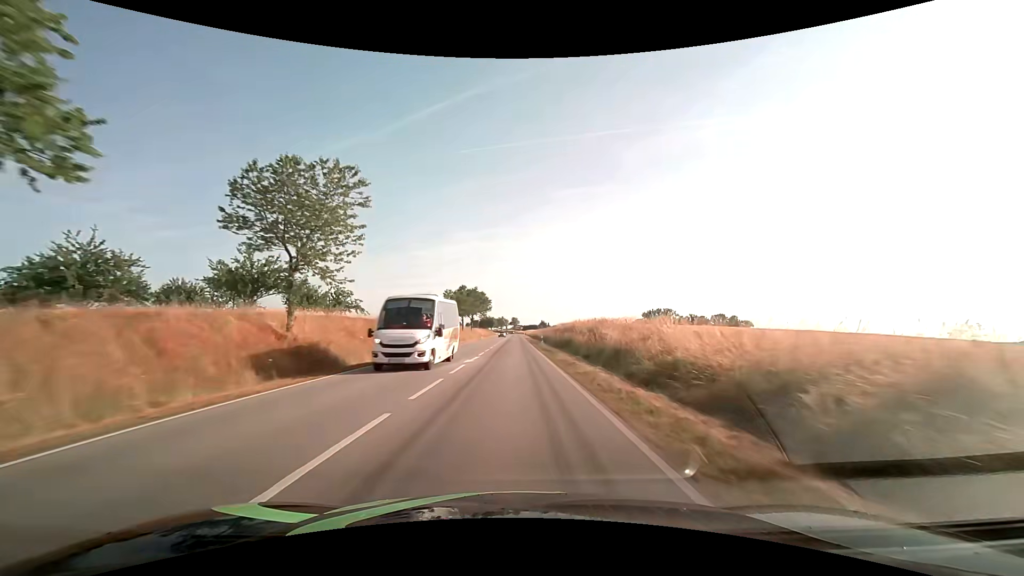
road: secondary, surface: asphalt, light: Day
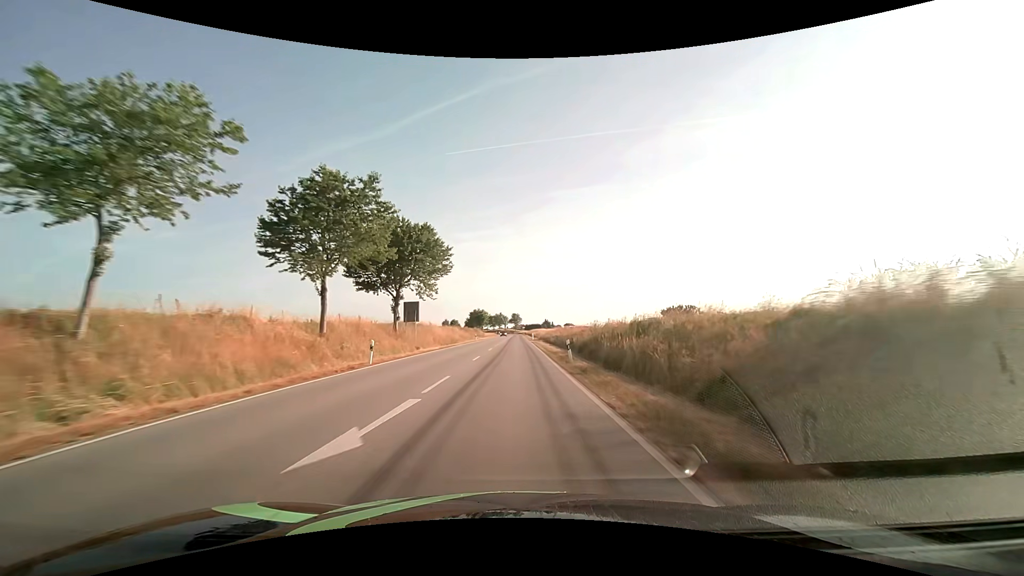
(-0.4, +72.0) m; 0°
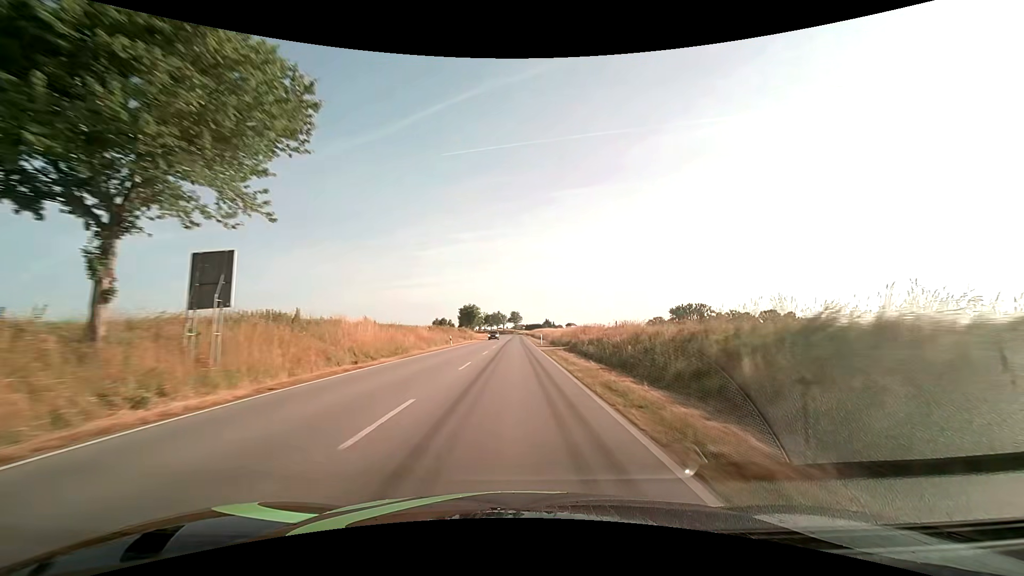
(0.0, +29.5) m; 0°
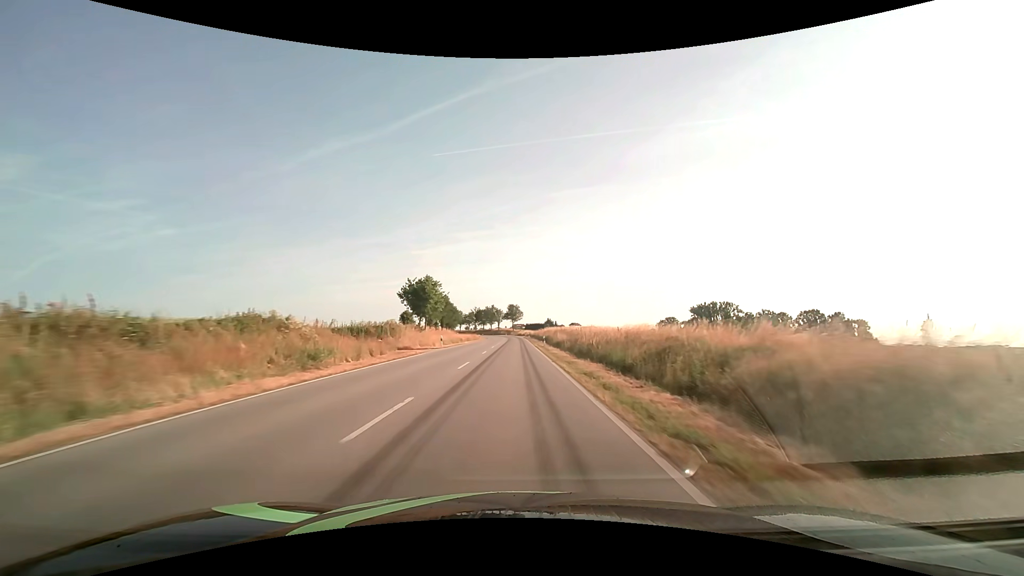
(0.0, +60.0) m; 0°
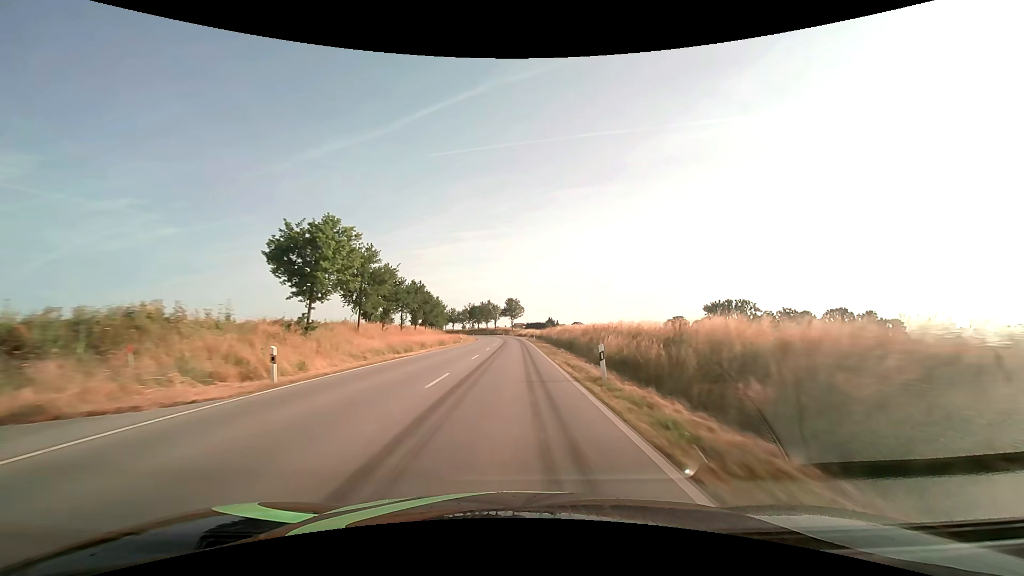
(0.0, +30.5) m; 0°
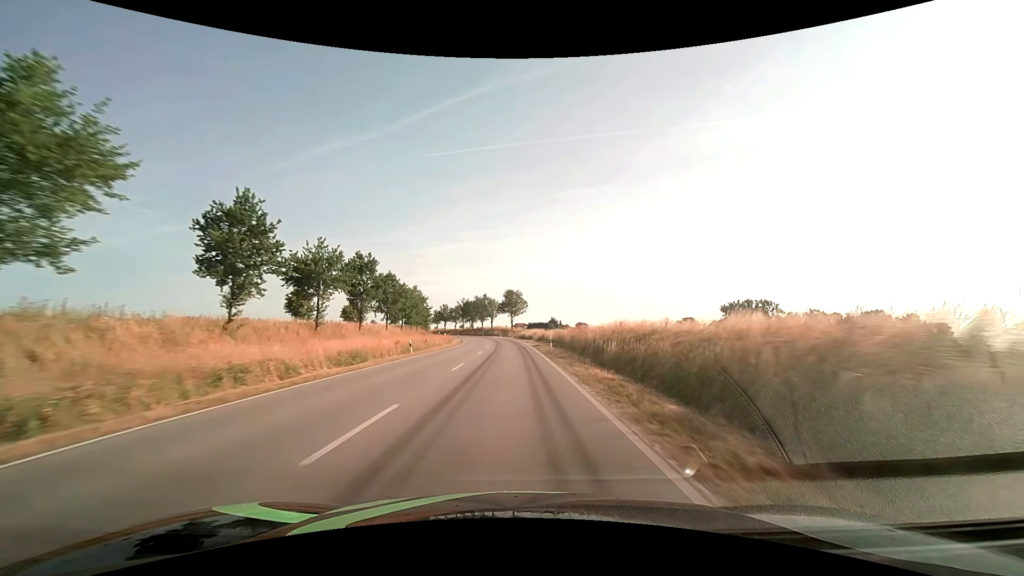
(0.0, +30.7) m; 0°
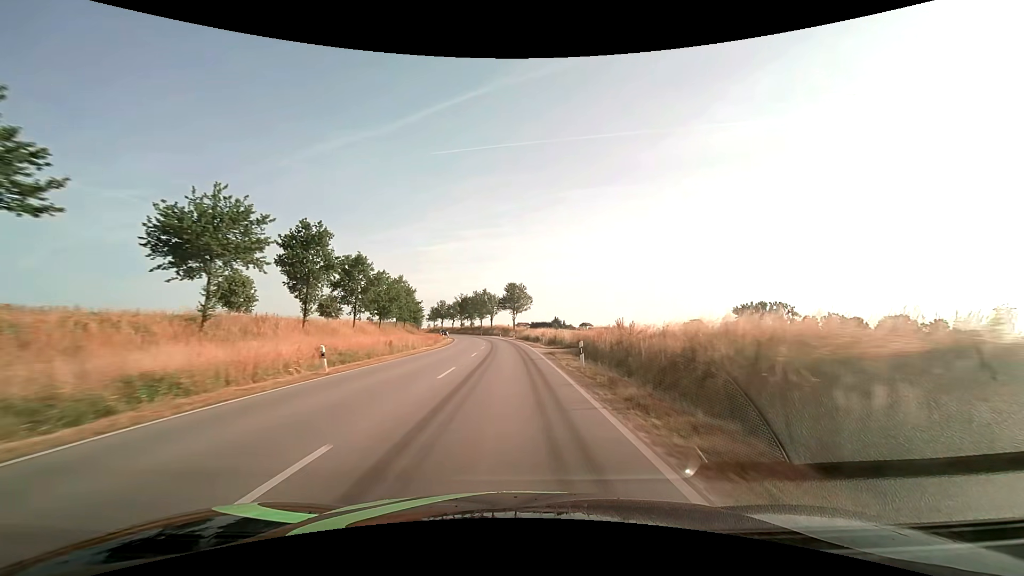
(0.0, +15.2) m; 0°
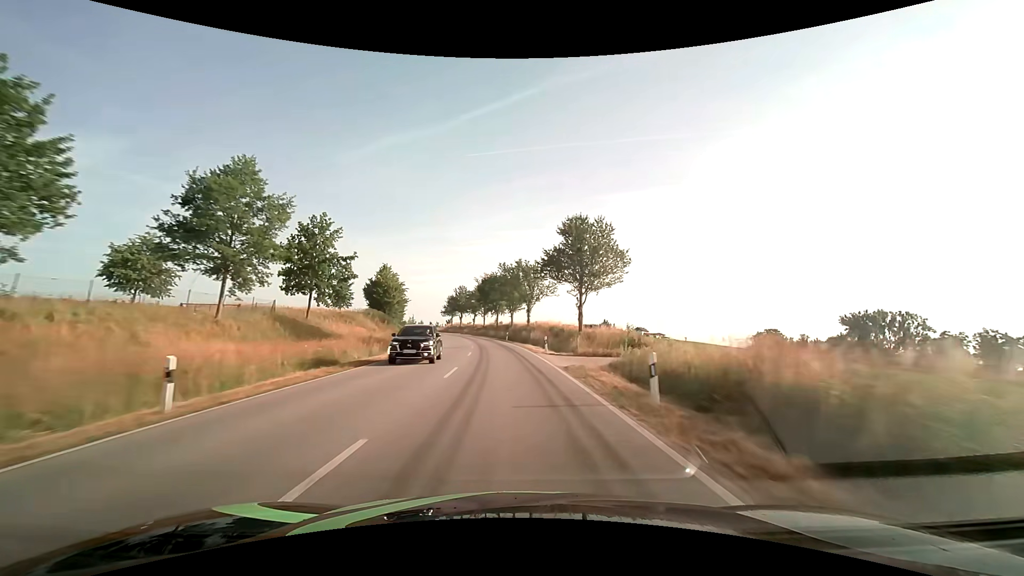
(-2.2, +60.1) m; -5°
(0, +10) (0, +20) (-1, +30) (-2, +40) (-3, +50) (-4, +60) (-5, +70) (-7, +80) (-9, +89) (-12, +99) m
